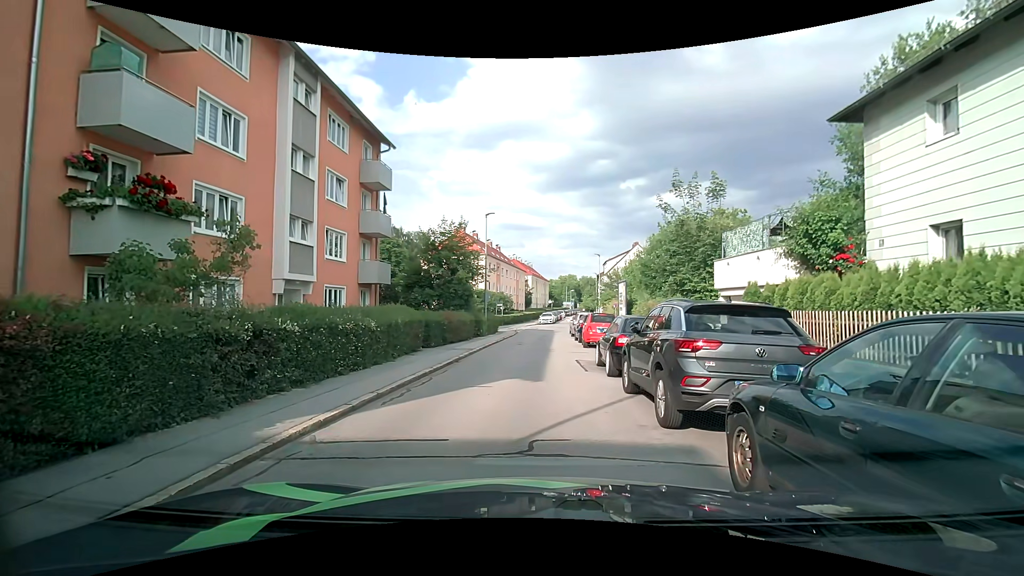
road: residential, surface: asphalt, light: Day
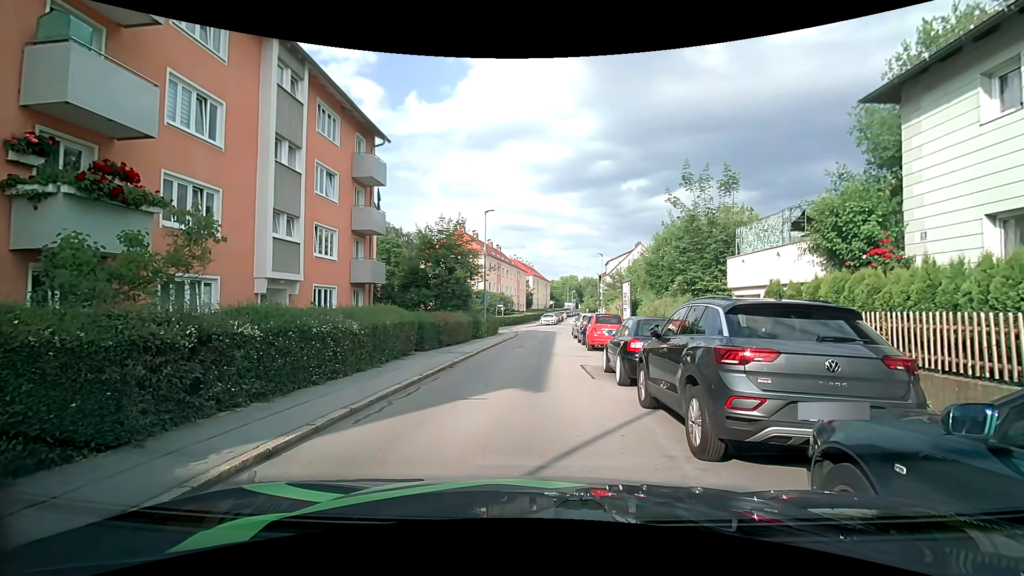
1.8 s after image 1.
(0.0, +1.2) m; 0°
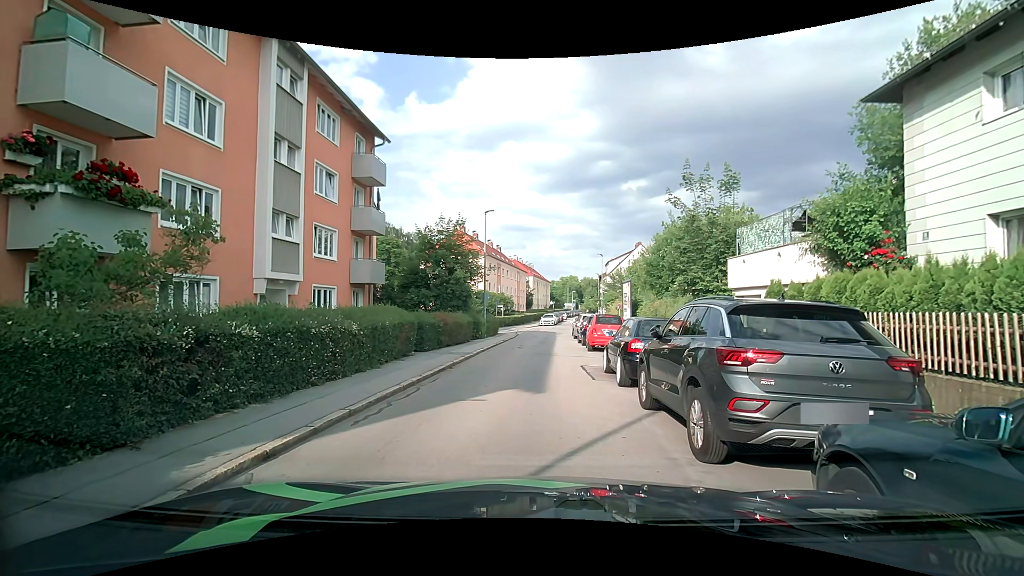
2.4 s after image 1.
(0.0, +0.1) m; 0°
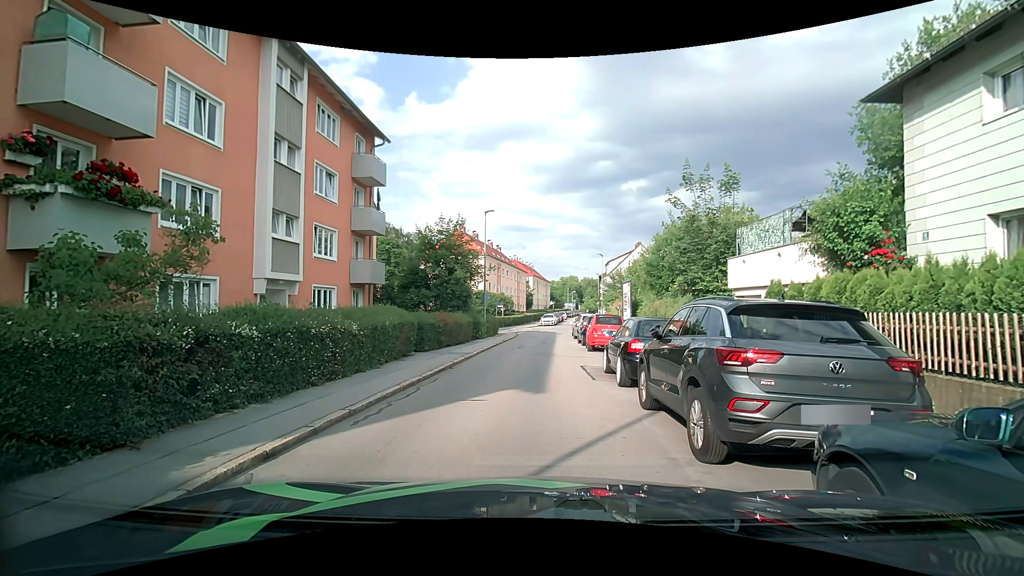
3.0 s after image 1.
(0.0, 0.0) m; 0°
